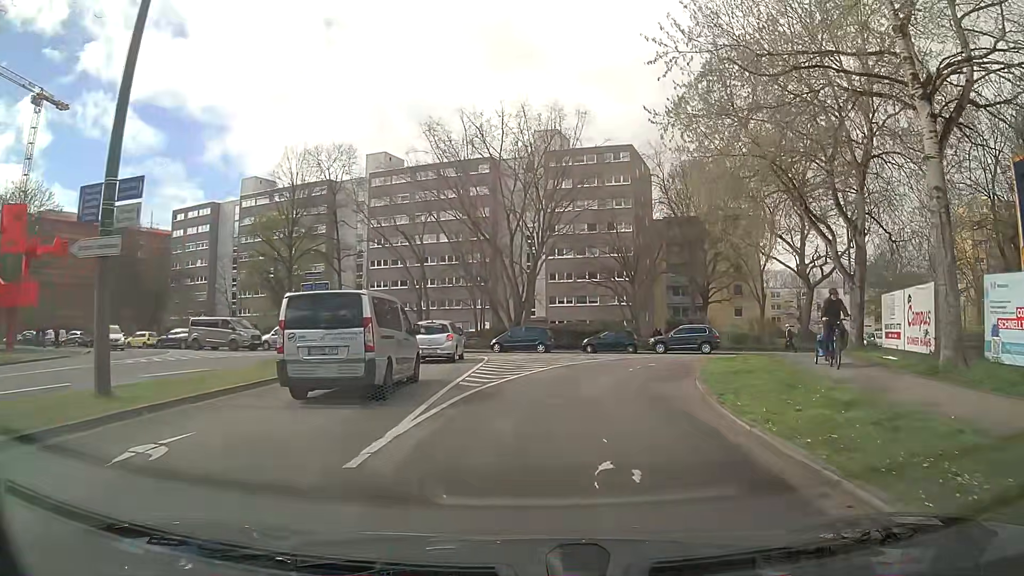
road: residential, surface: asphalt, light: Day
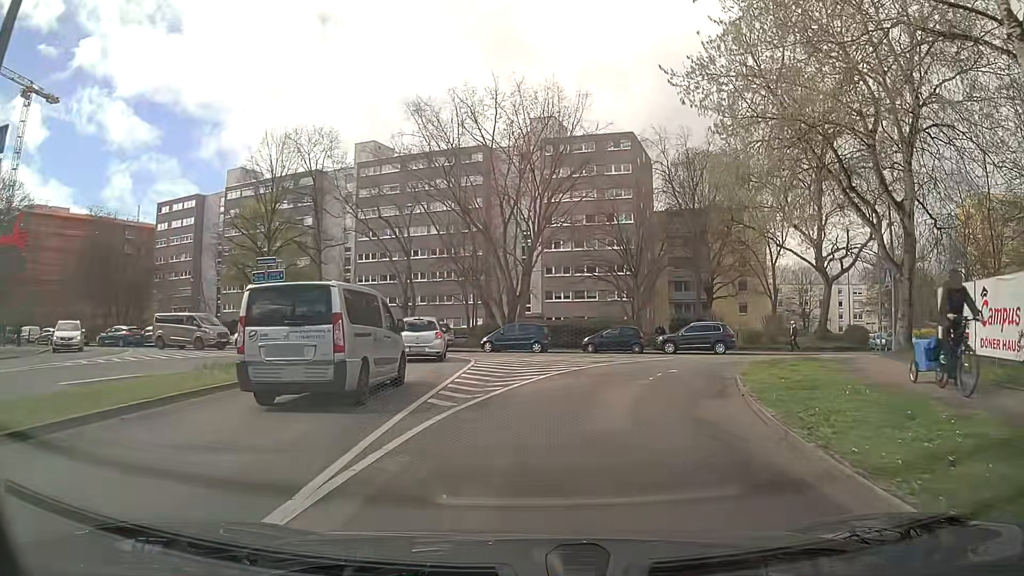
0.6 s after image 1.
(0.0, +3.9) m; 0°
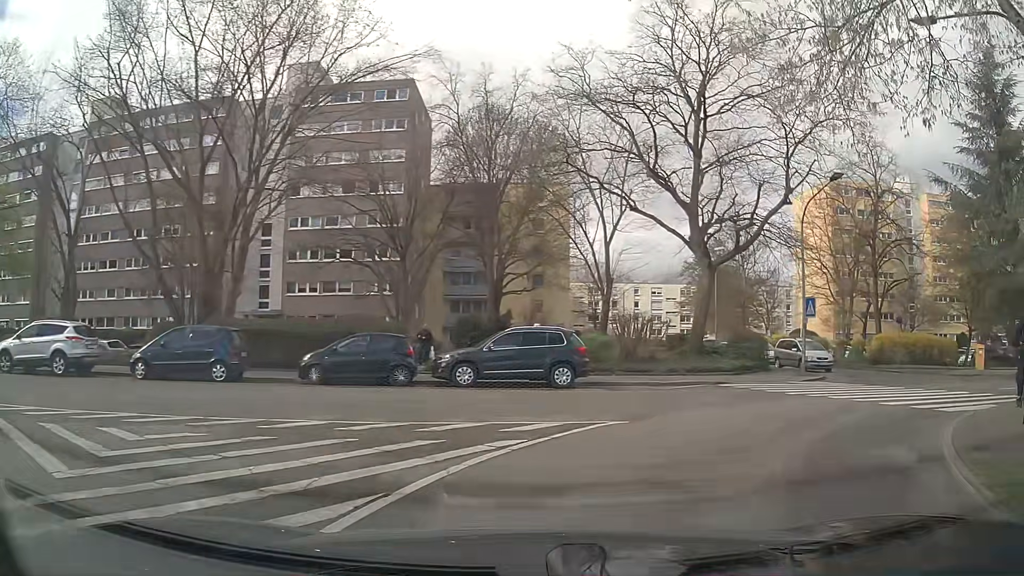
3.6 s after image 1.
(+1.9, +16.4) m; +20°
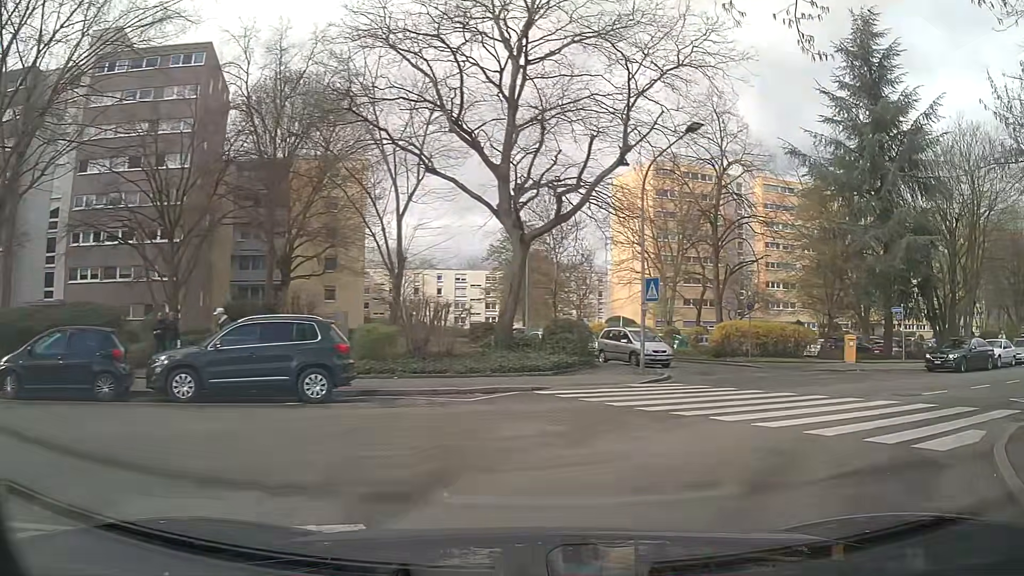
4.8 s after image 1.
(+0.7, +5.4) m; +16°
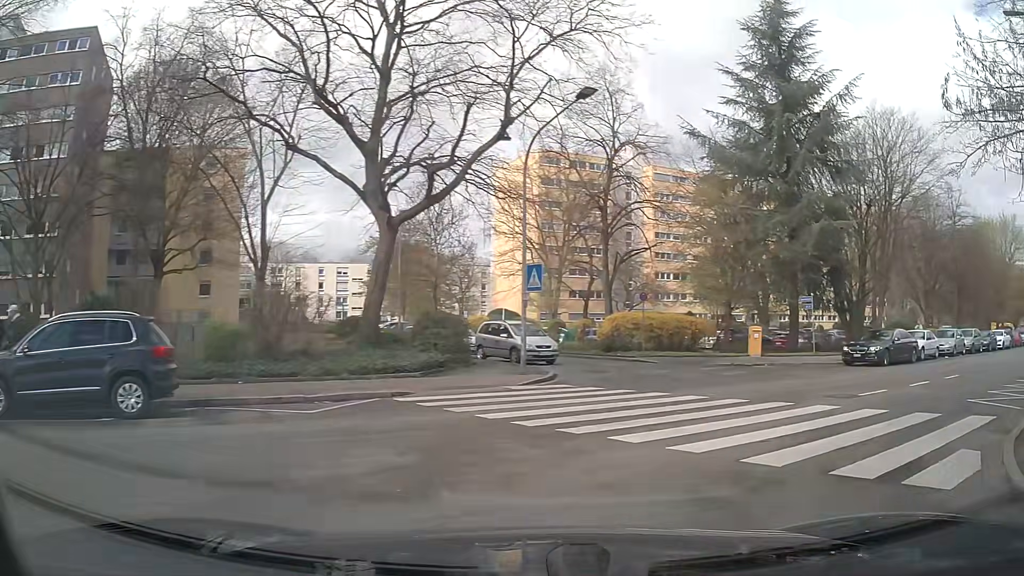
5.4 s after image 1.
(+0.2, +2.5) m; +9°
